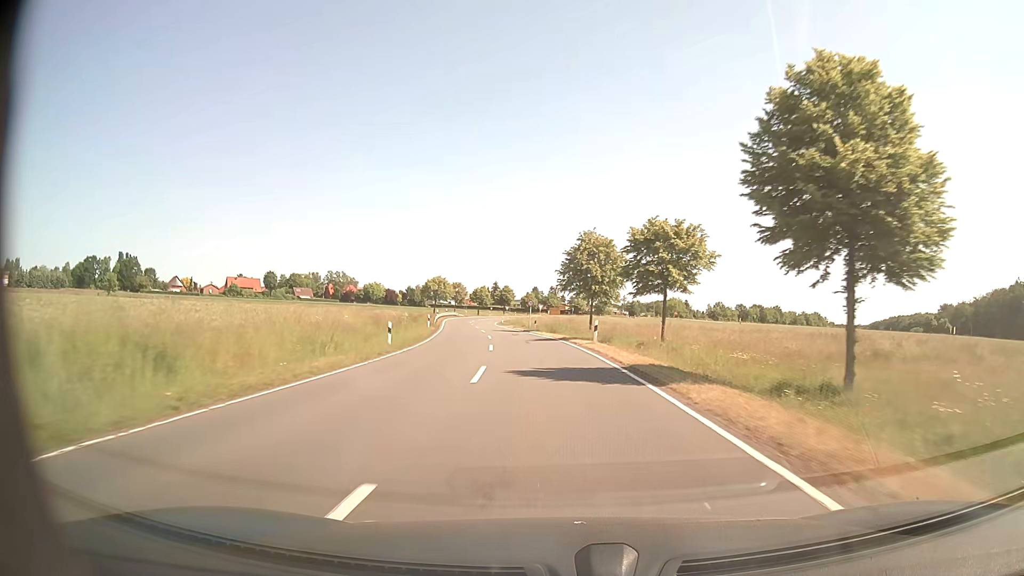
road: secondary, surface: asphalt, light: Day
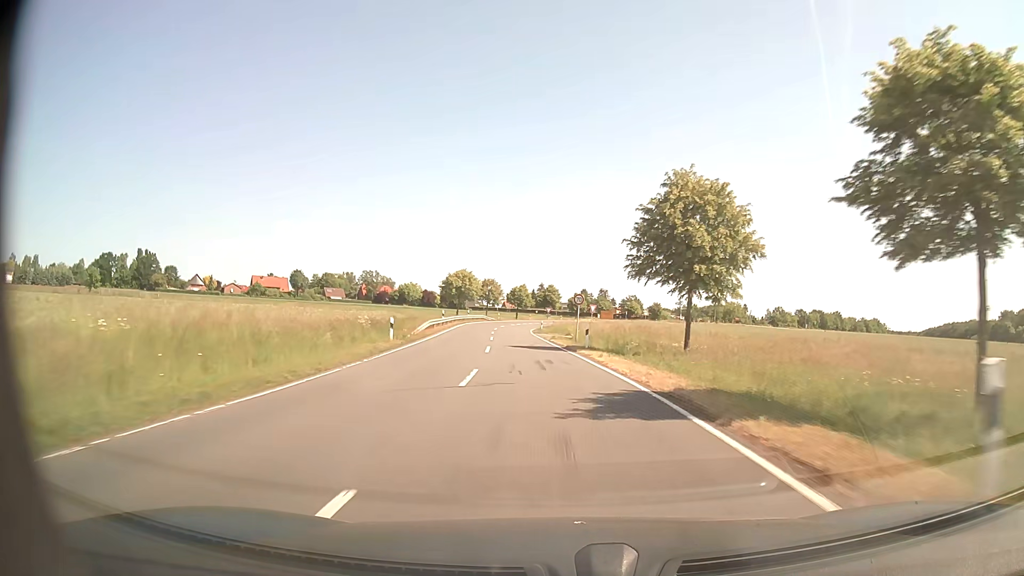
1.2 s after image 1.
(-0.8, +24.5) m; -4°
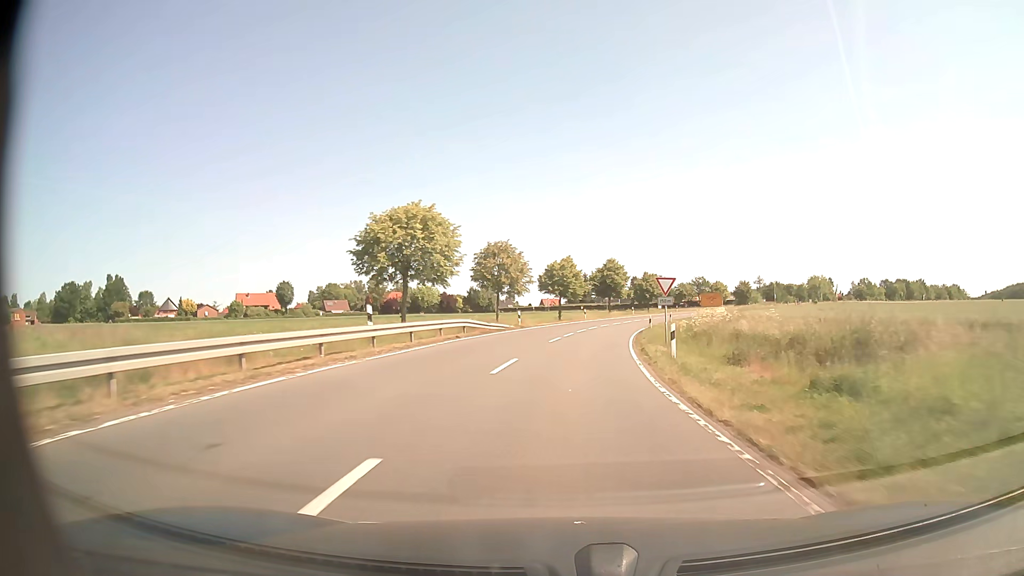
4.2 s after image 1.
(-3.9, +59.5) m; -4°
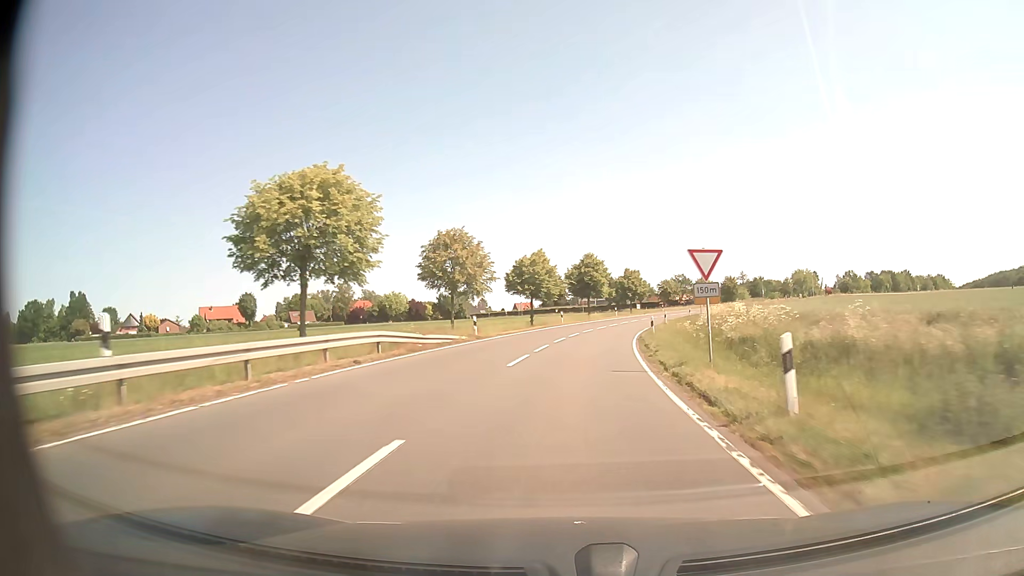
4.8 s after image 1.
(+0.2, +11.4) m; +2°
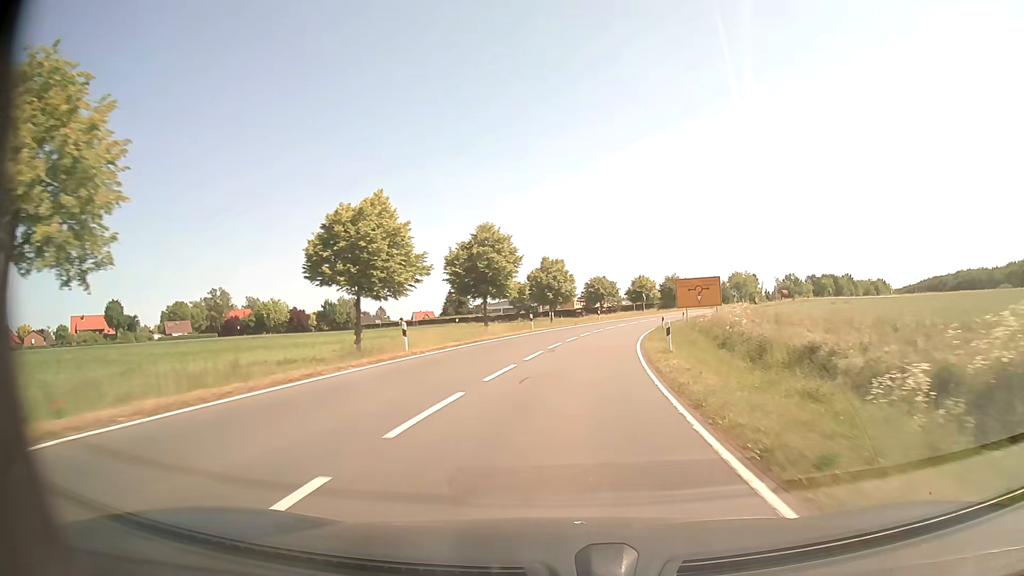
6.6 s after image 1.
(+2.1, +33.5) m; +7°
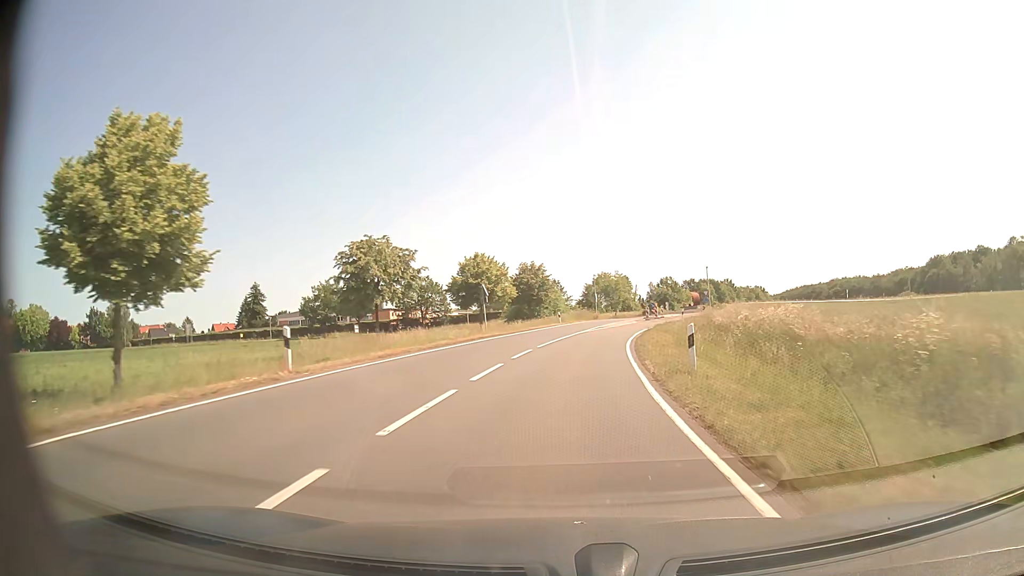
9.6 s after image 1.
(+6.4, +53.1) m; +14°
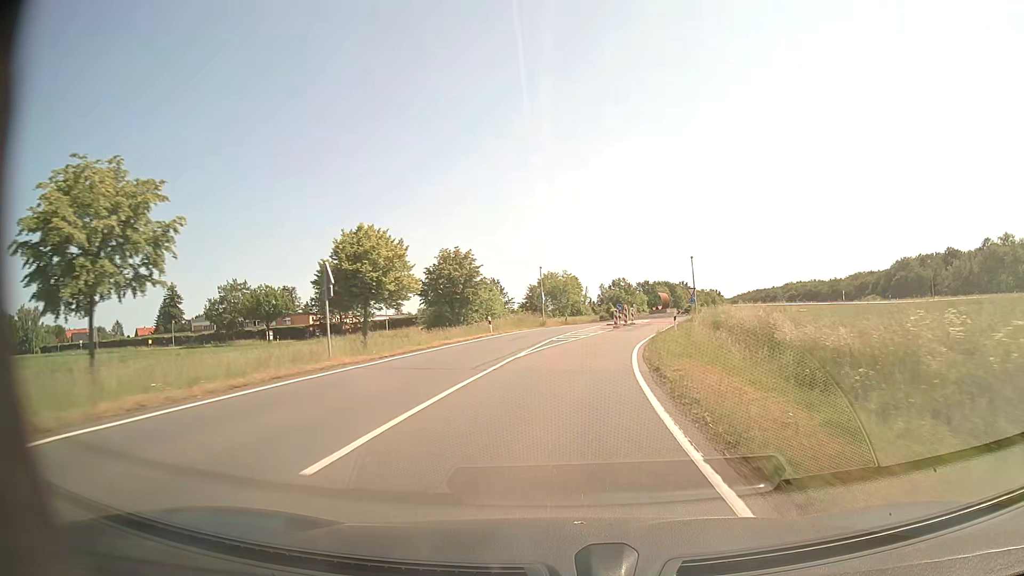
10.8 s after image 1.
(+0.8, +19.6) m; +5°
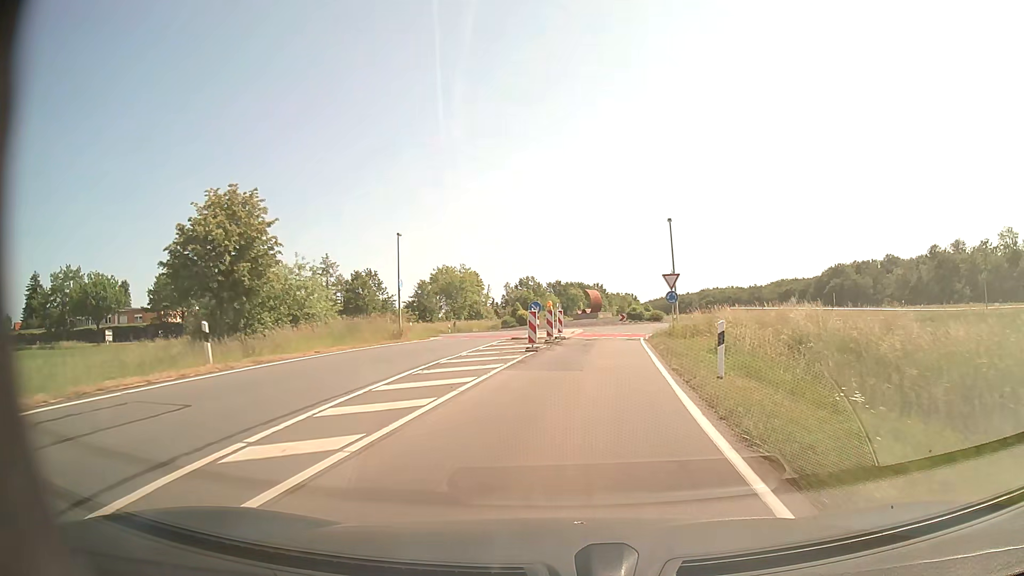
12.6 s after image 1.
(+1.7, +26.1) m; +8°
(0, +10) (+1, +20) (+2, +30) (+4, +40) (+9, +48) (+17, +54) (+26, +57) (+36, +59) (+46, +59) (+56, +58) m
